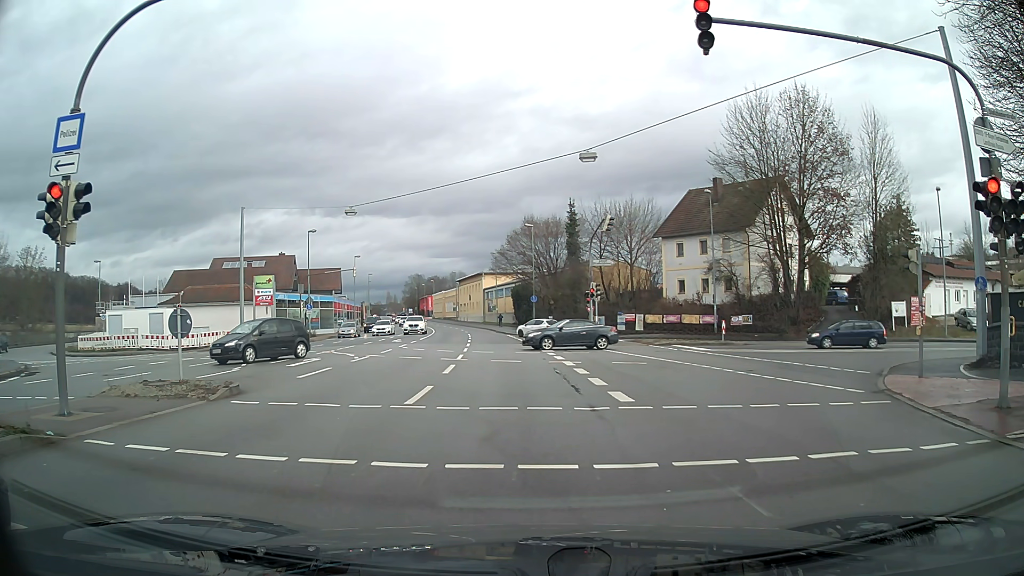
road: primary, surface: asphalt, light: Day
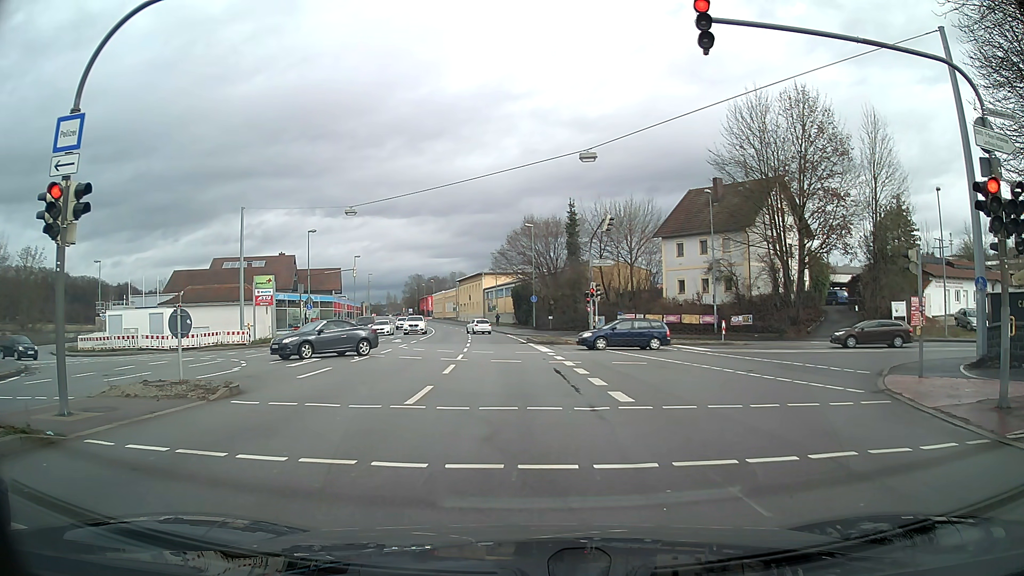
(0.0, 0.0) m; 0°
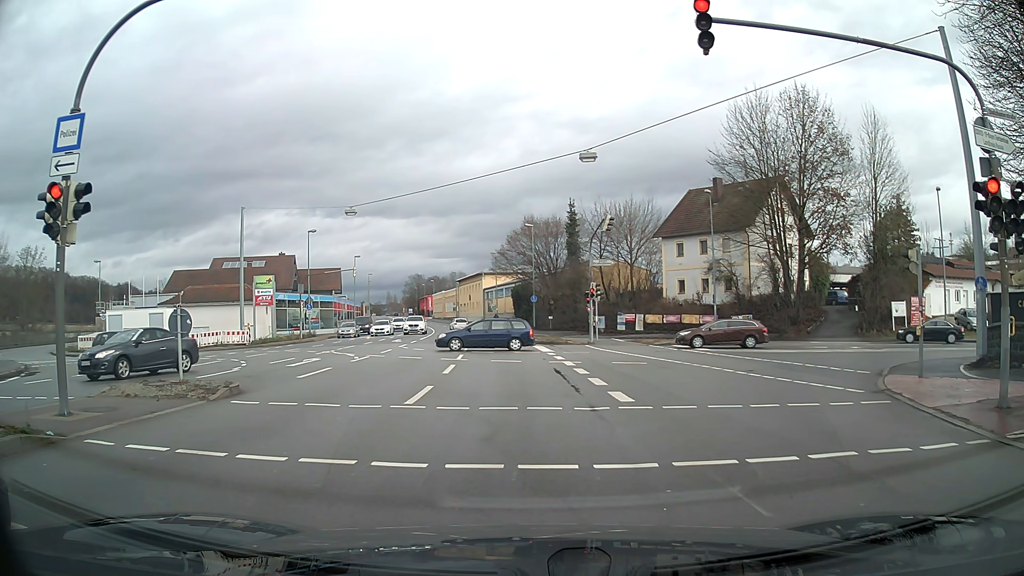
(0.0, 0.0) m; 0°
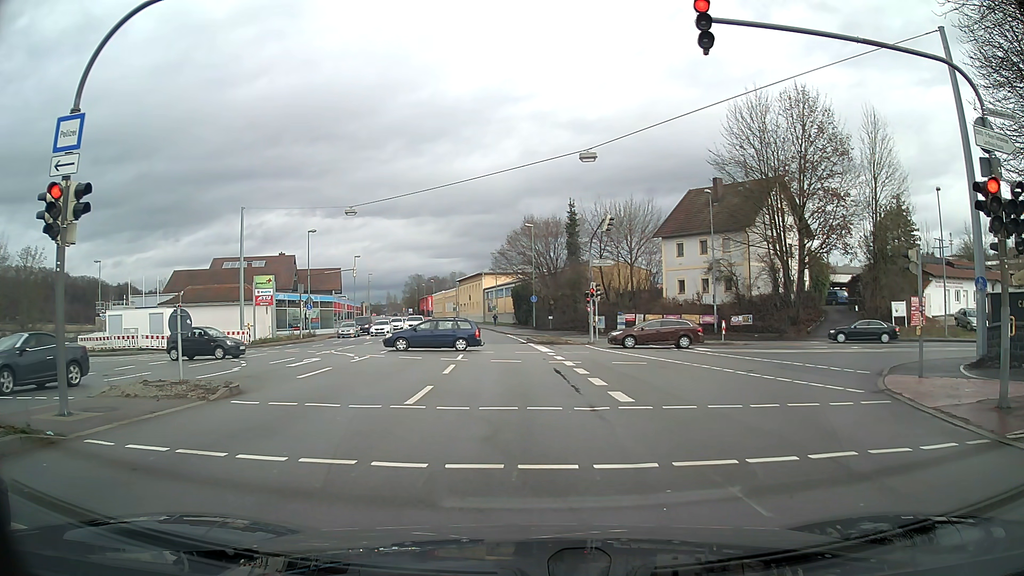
(0.0, 0.0) m; 0°
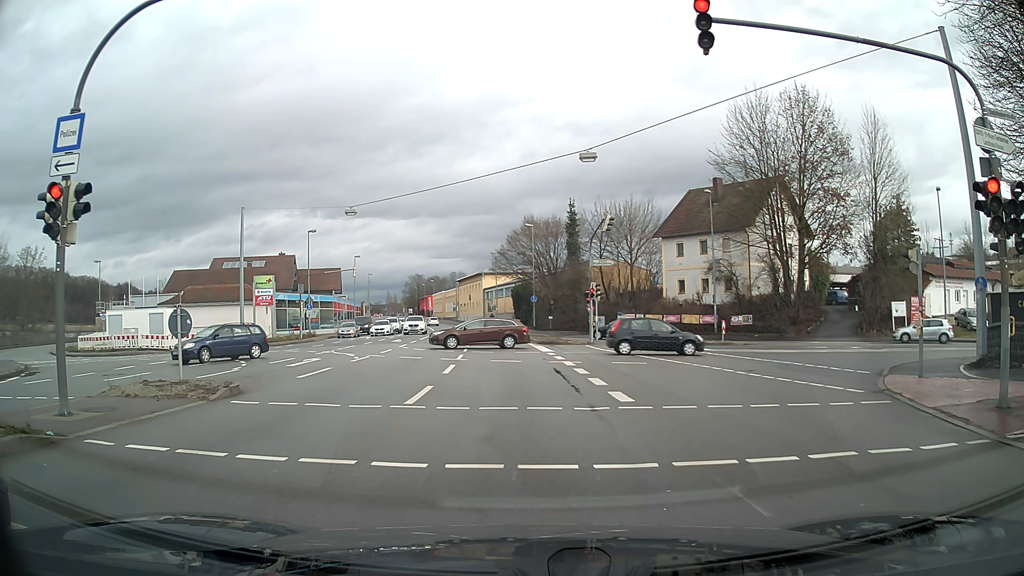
(0.0, 0.0) m; 0°
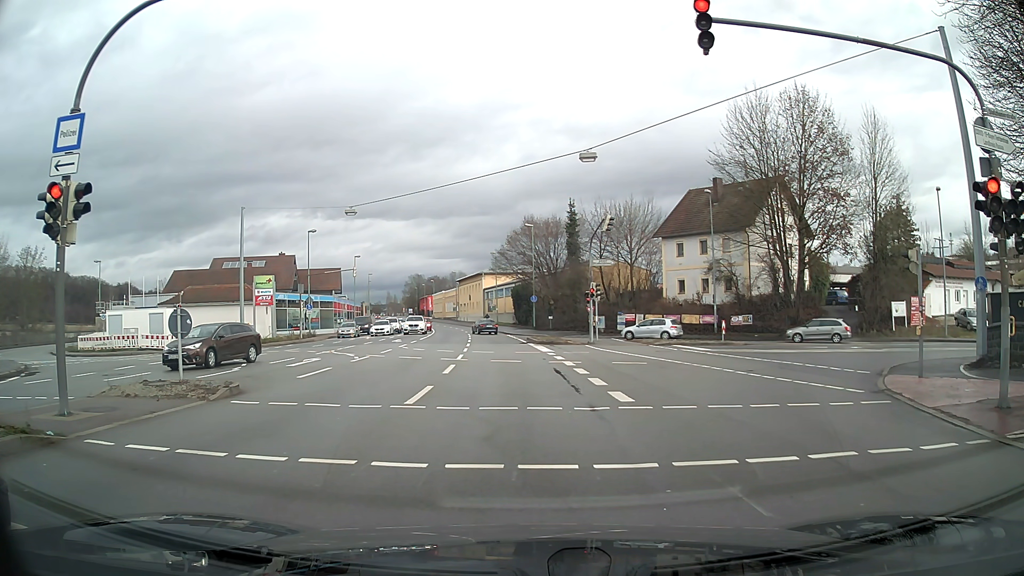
(0.0, 0.0) m; 0°
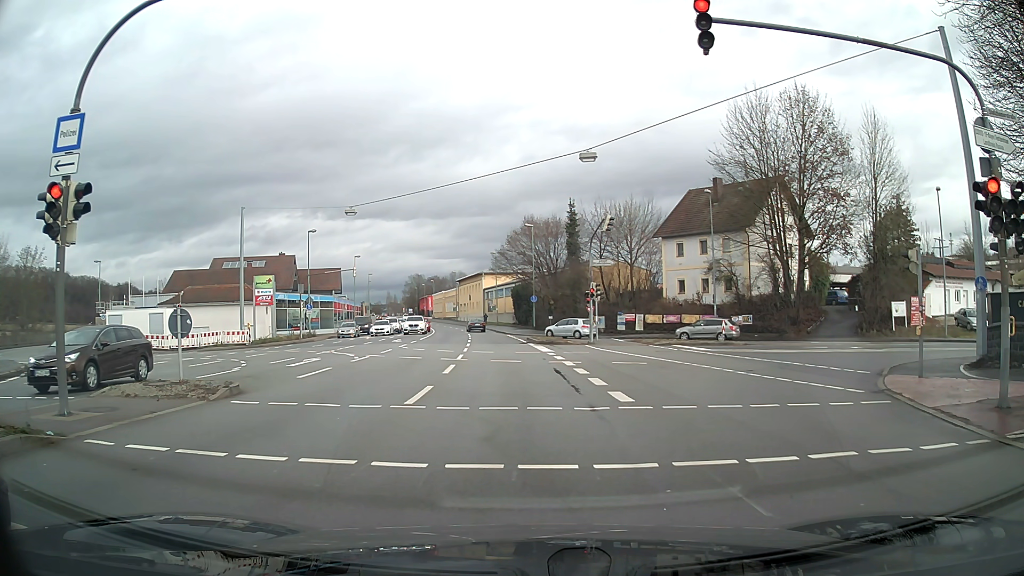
(0.0, 0.0) m; 0°
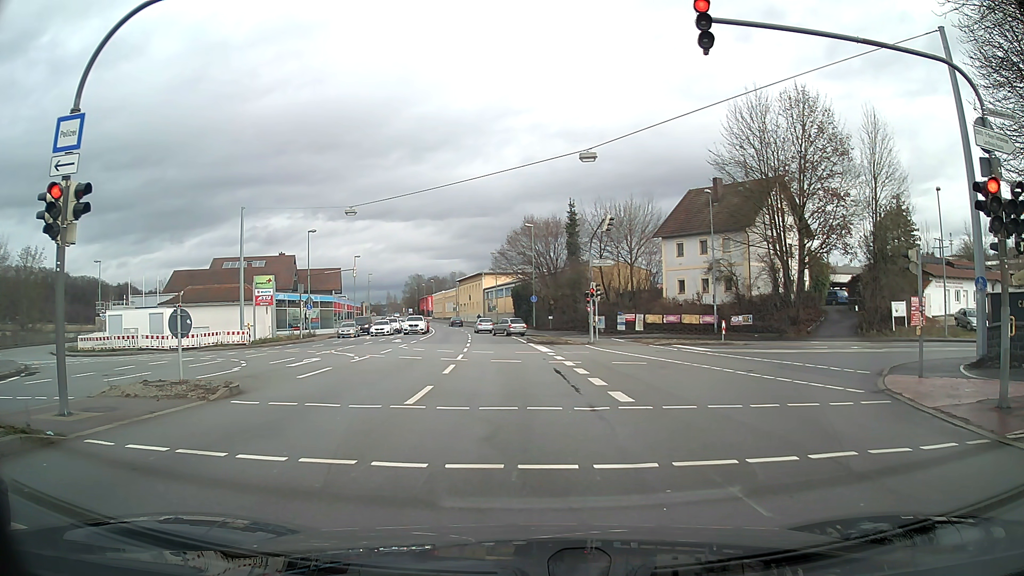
(0.0, 0.0) m; 0°
(0, +10) (-1, +20) (-1, +30) (-2, +40) (-3, +50) (-4, +60) (-5, +70) (-7, +80) (-9, +89) (-11, +99) m
